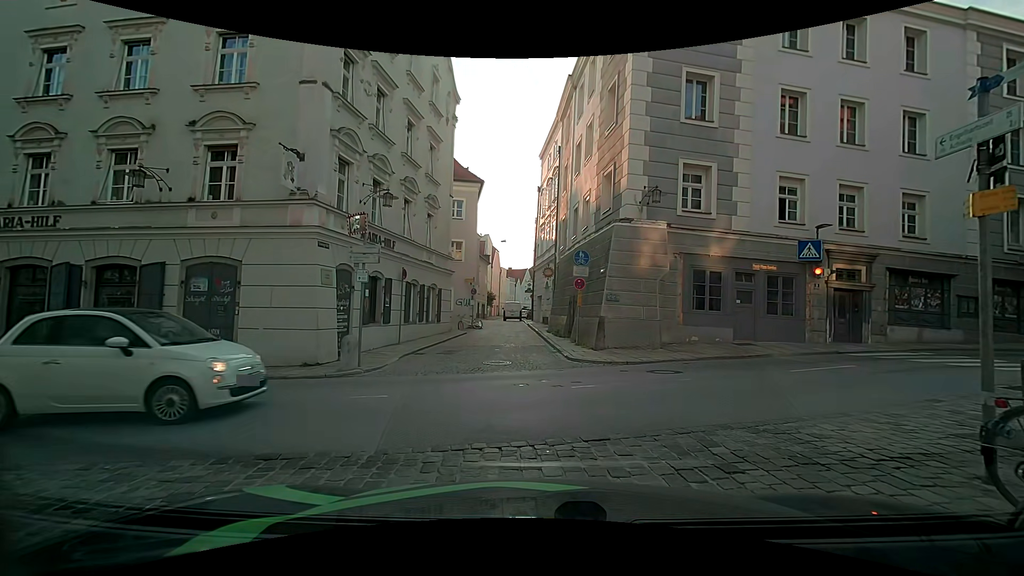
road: residential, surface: sett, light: Day
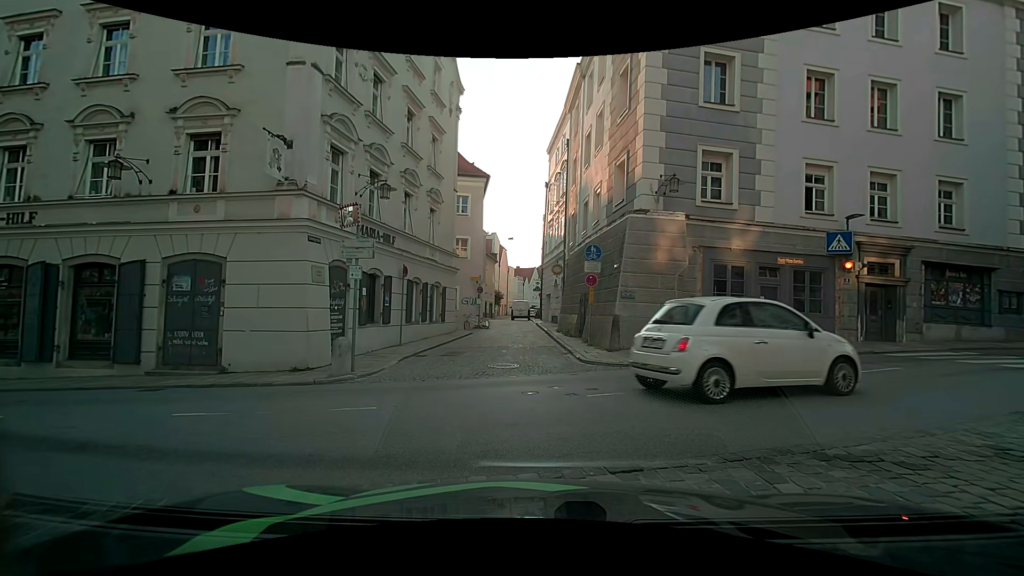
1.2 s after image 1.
(0.0, +1.0) m; 0°
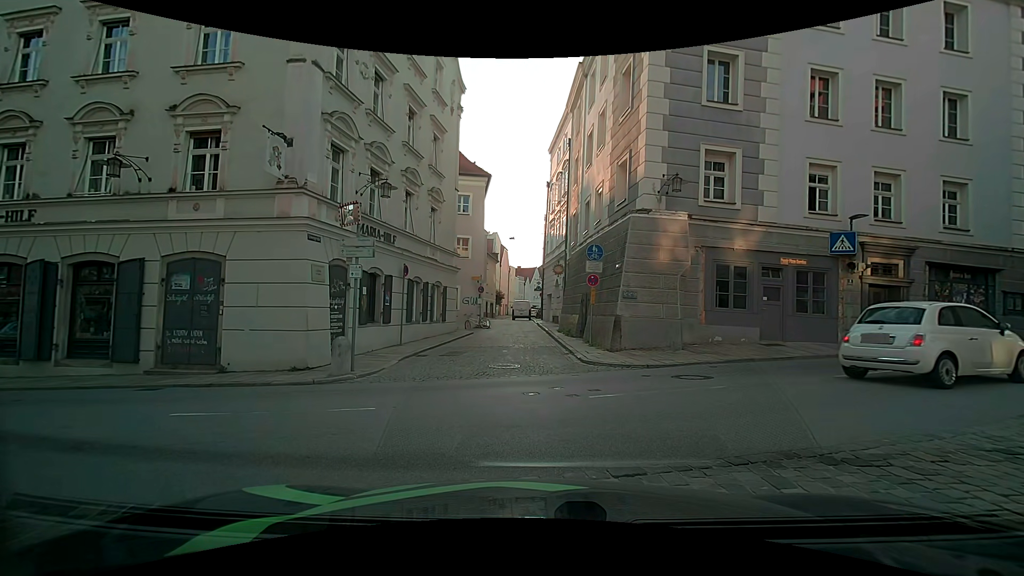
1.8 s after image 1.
(0.0, +0.1) m; 0°
